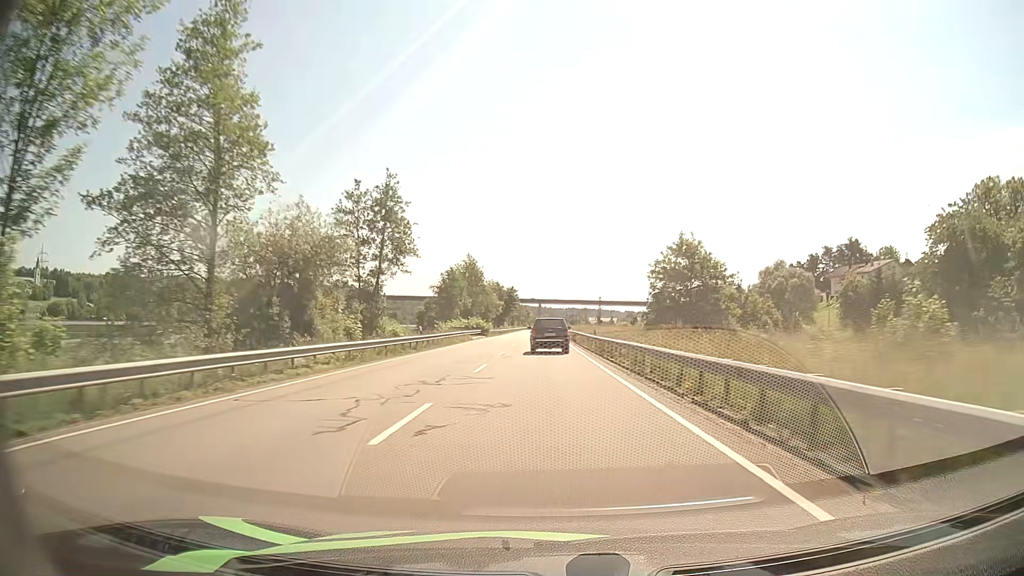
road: primary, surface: asphalt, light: Day
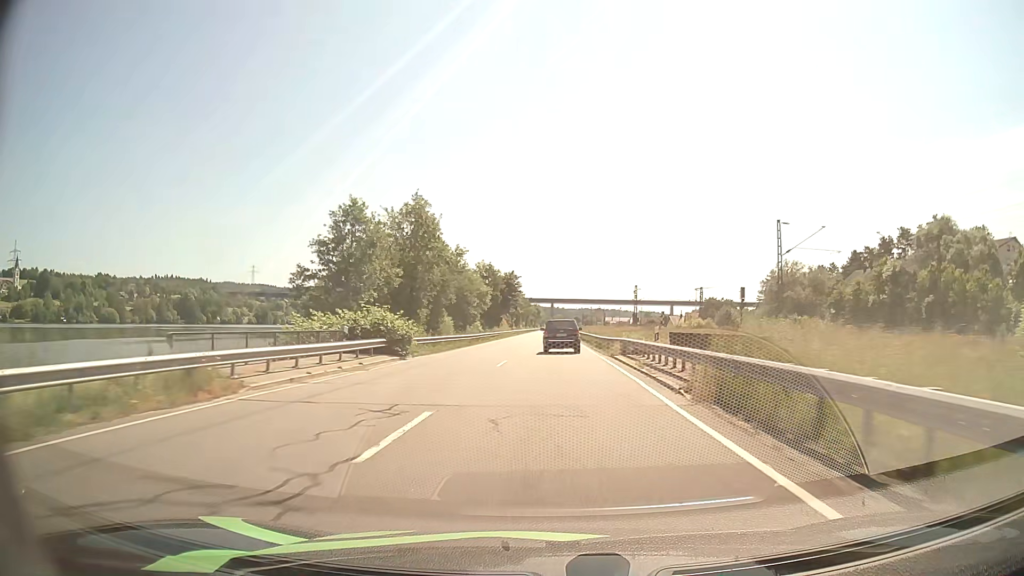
(-0.3, +48.8) m; -1°
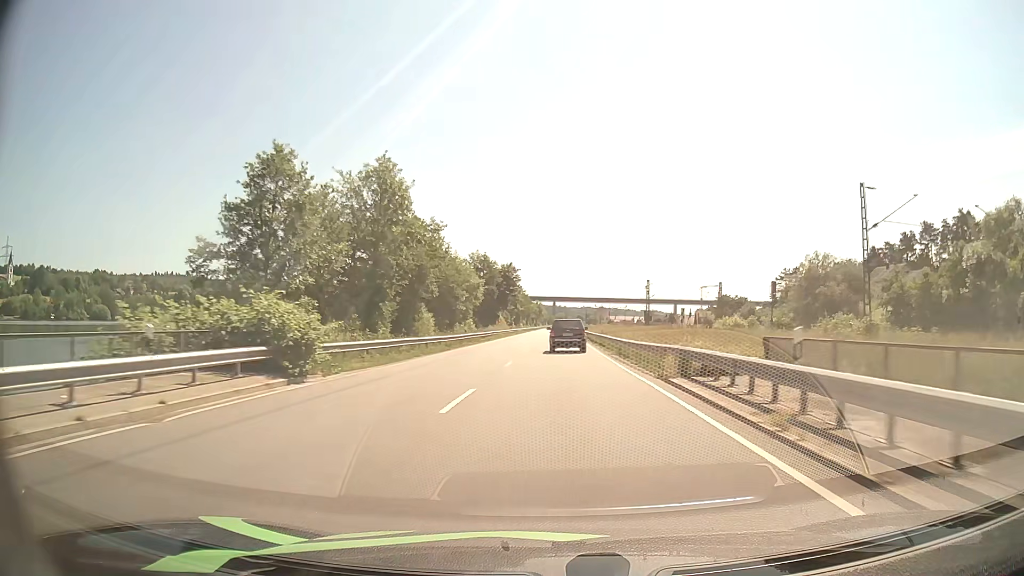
(0.0, +12.2) m; 0°
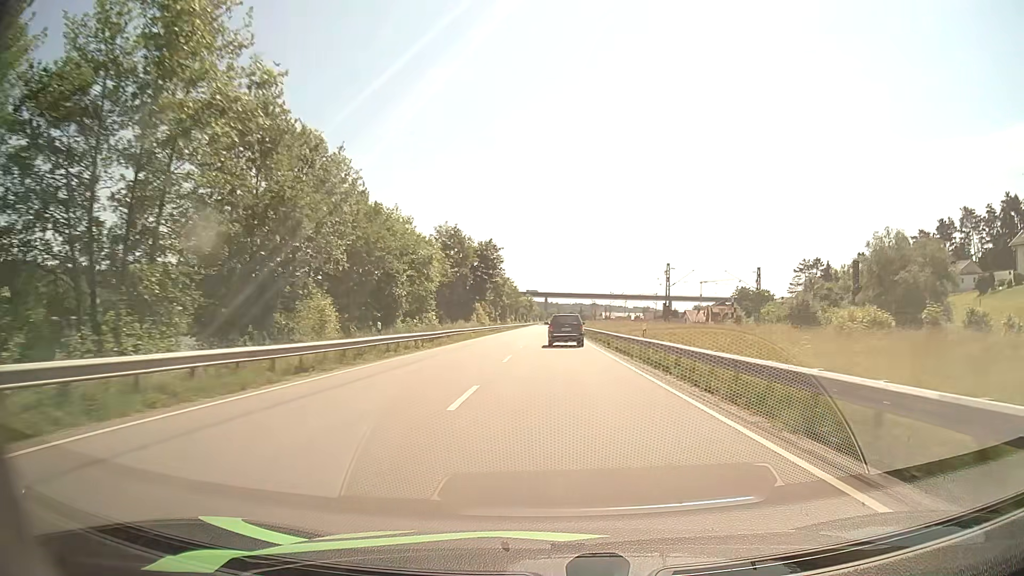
(+0.2, +24.3) m; +1°
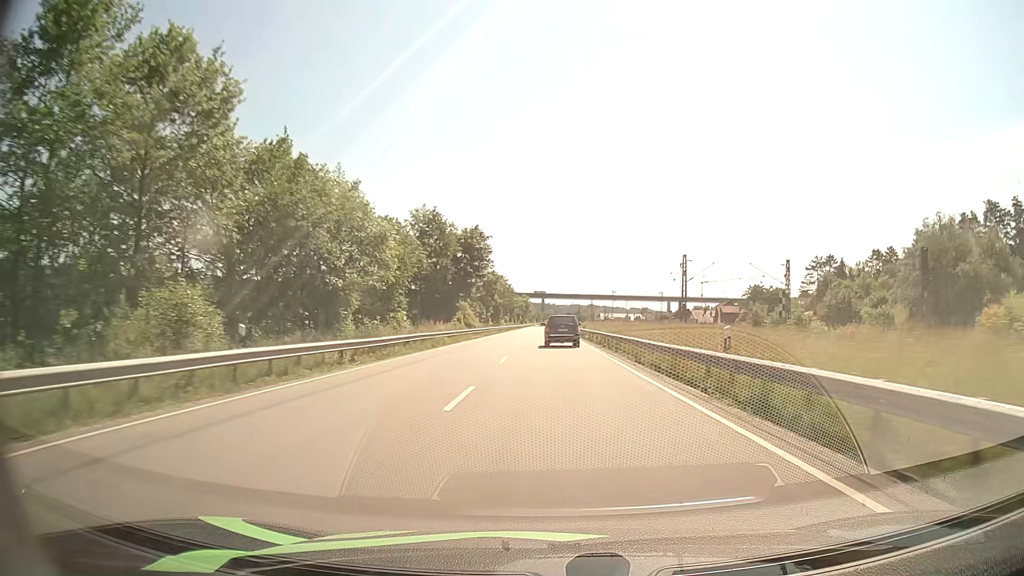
(0.0, +12.0) m; 0°
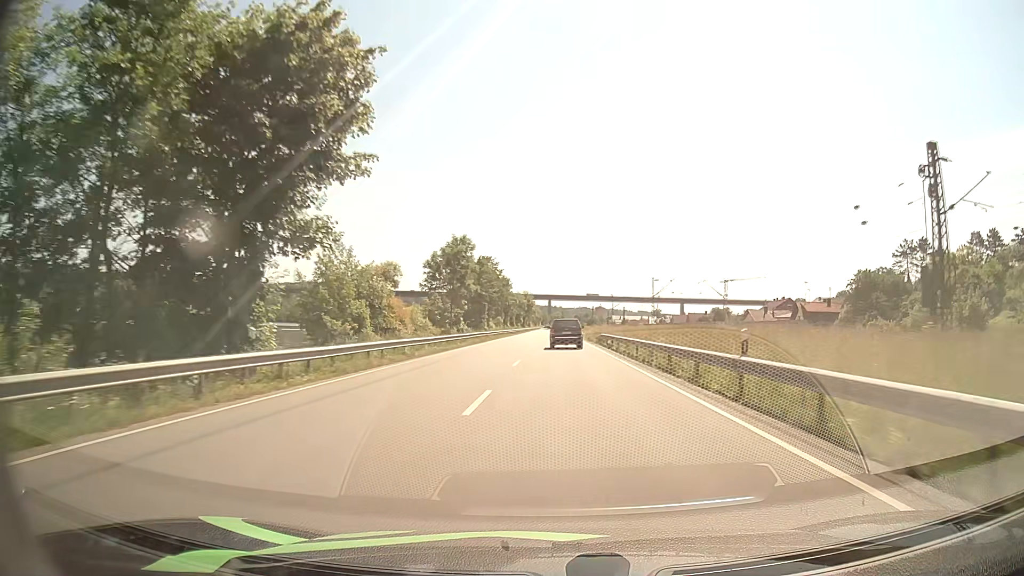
(-0.1, +48.5) m; 0°
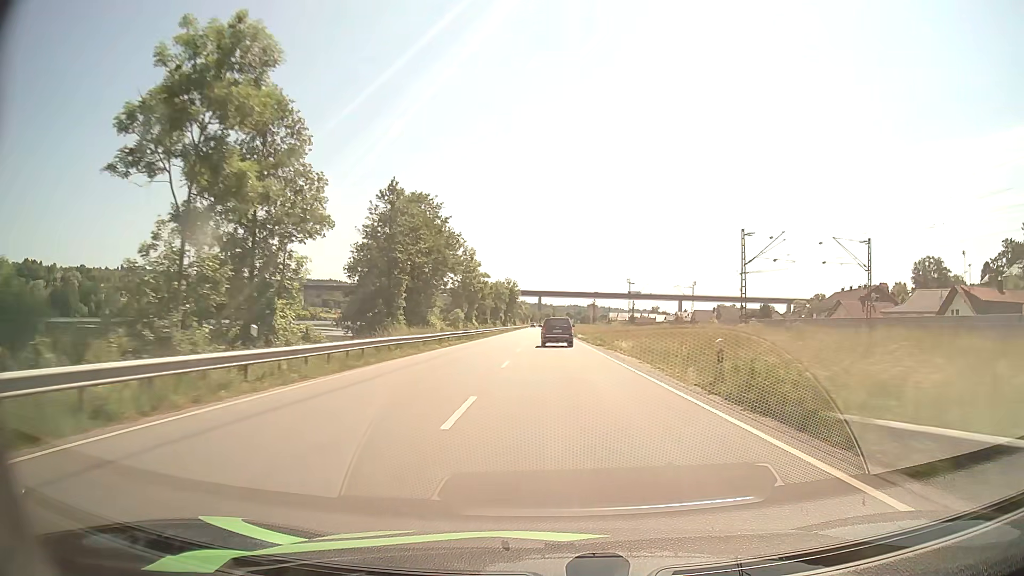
(+0.3, +49.9) m; +1°
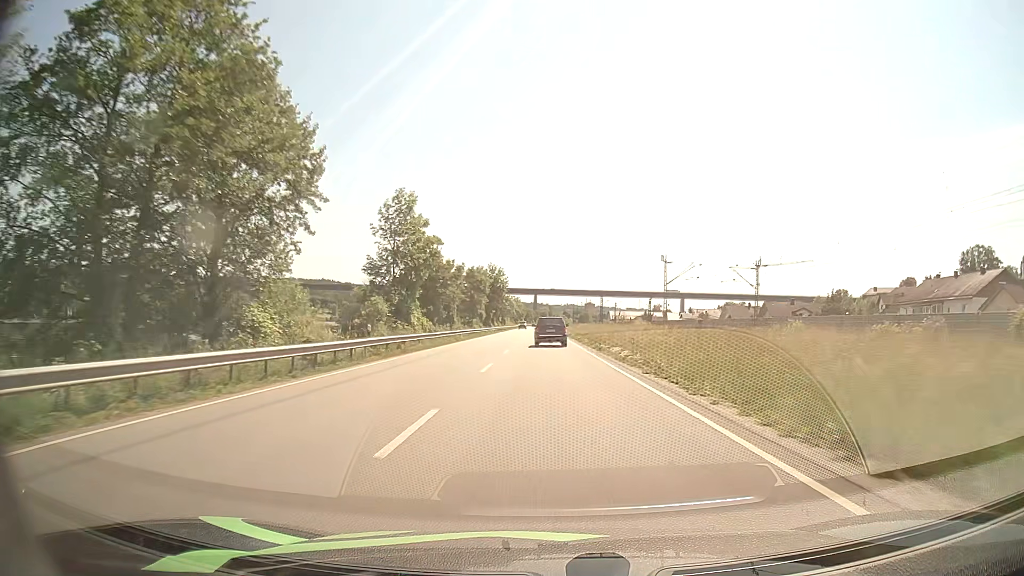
(+0.2, +38.1) m; 0°
(0, +10) (0, +20) (0, +30) (0, +40) (0, +50) (0, +60) (-1, +70) (-1, +80) (-1, +90) (-1, +100) m
